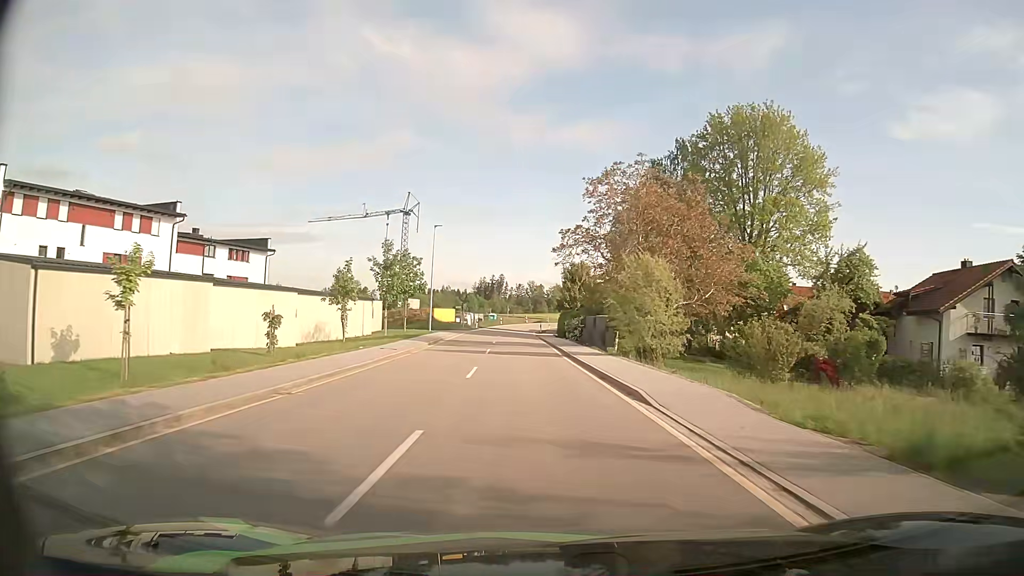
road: tertiary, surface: asphalt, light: Day
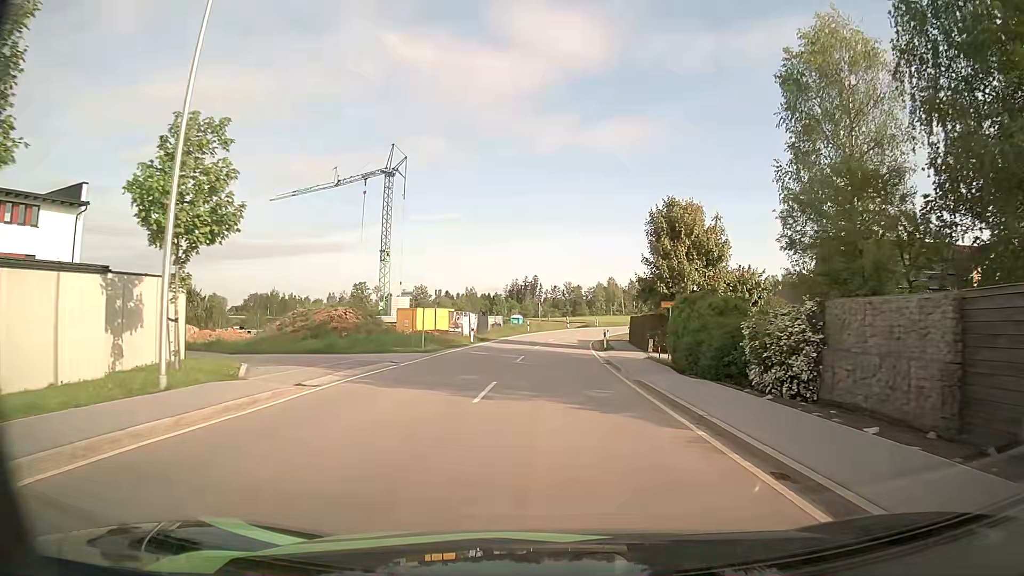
(-2.1, +41.1) m; -3°
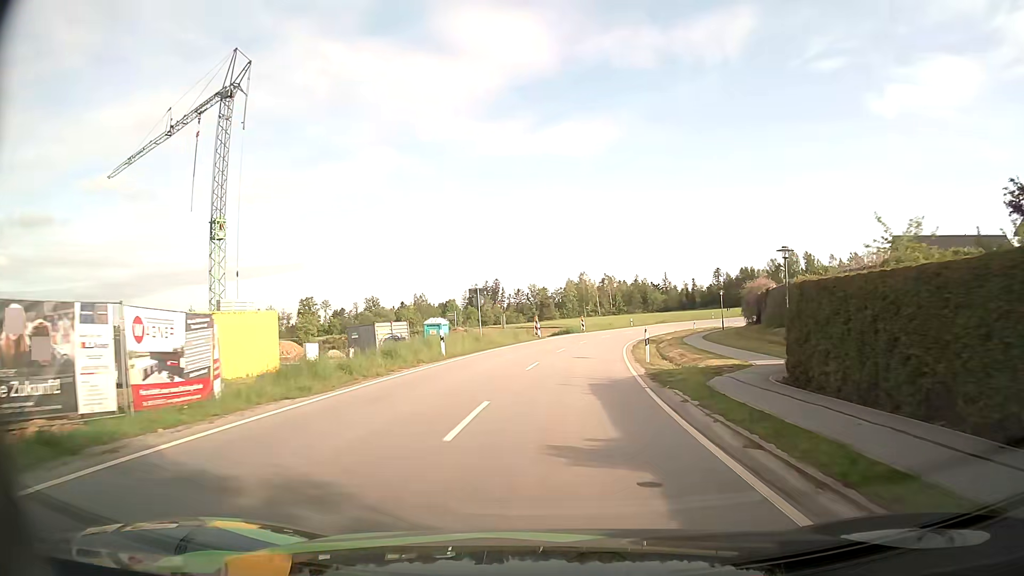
(+0.9, +39.4) m; +3°
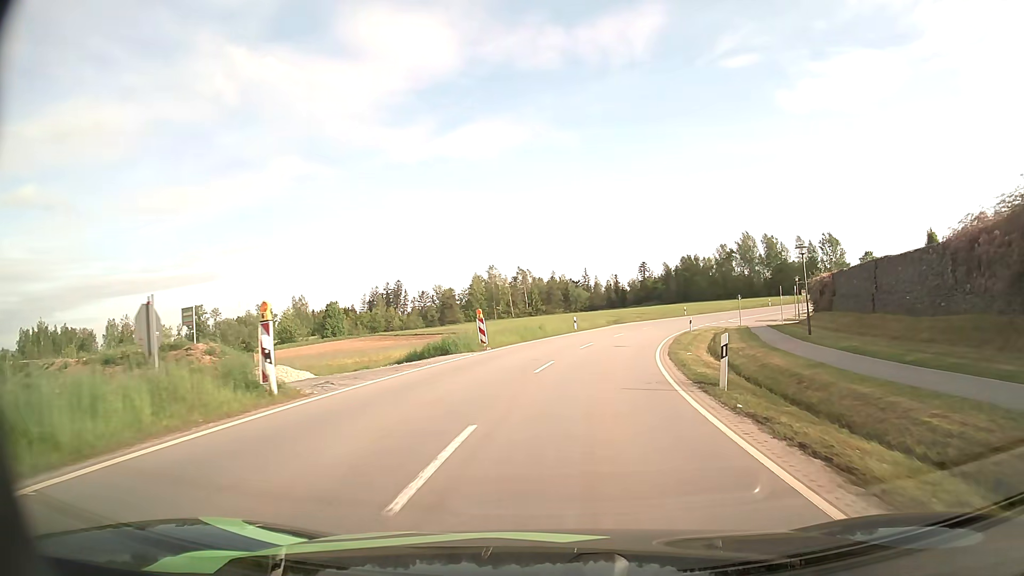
(+2.1, +38.6) m; +7°
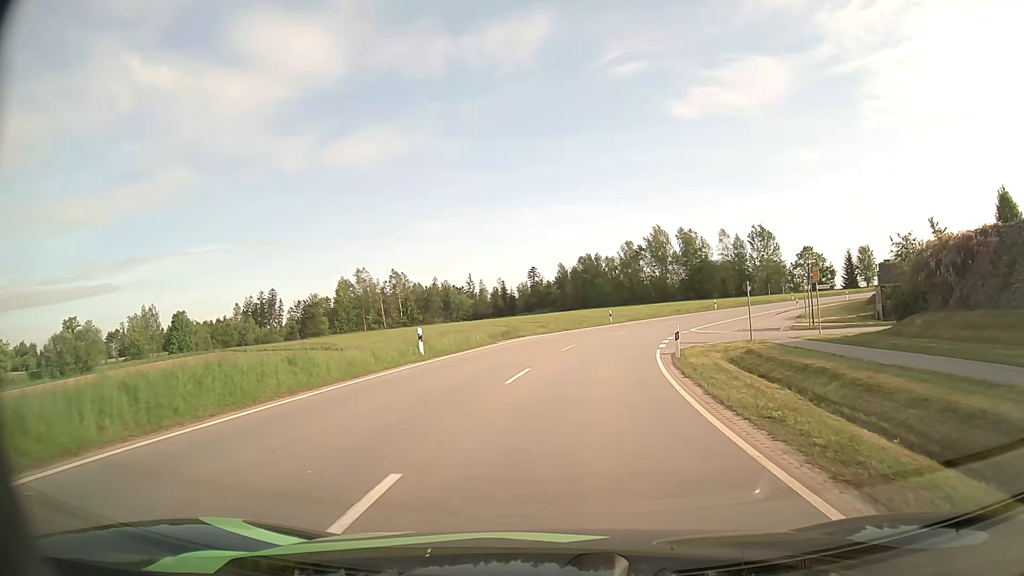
(+2.1, +26.1) m; +10°
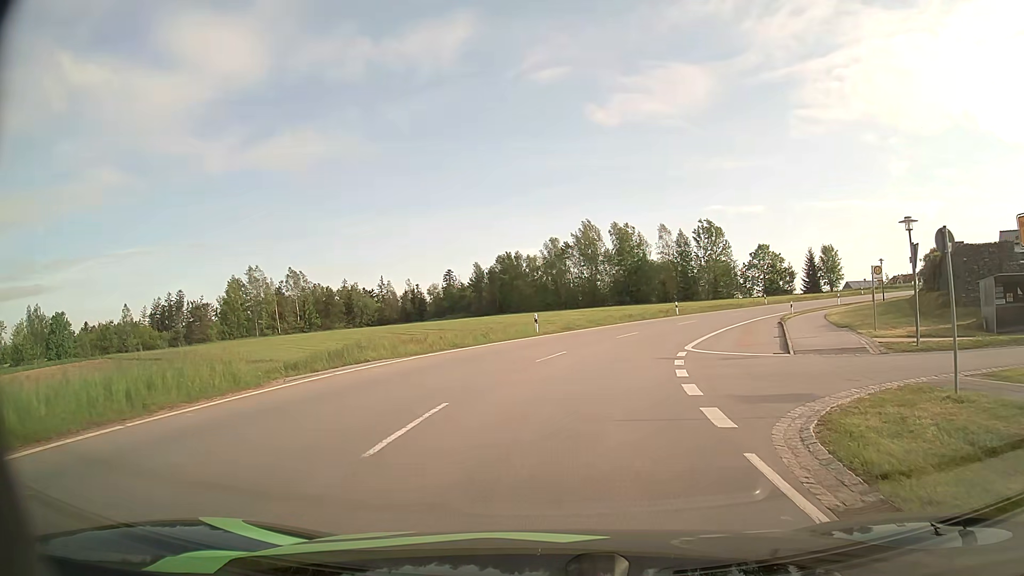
(+1.2, +18.8) m; +7°
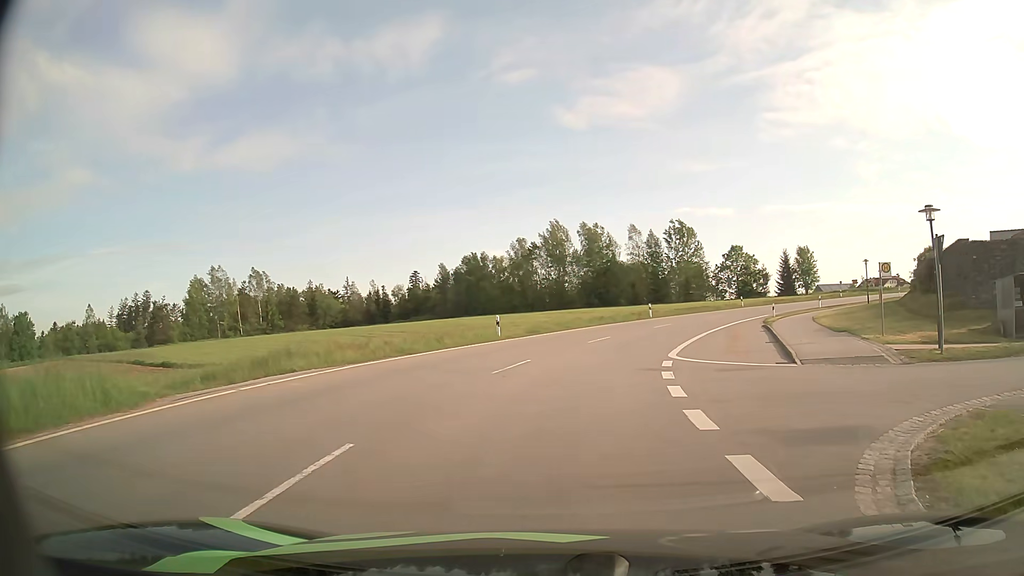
(+0.1, +3.1) m; +3°
